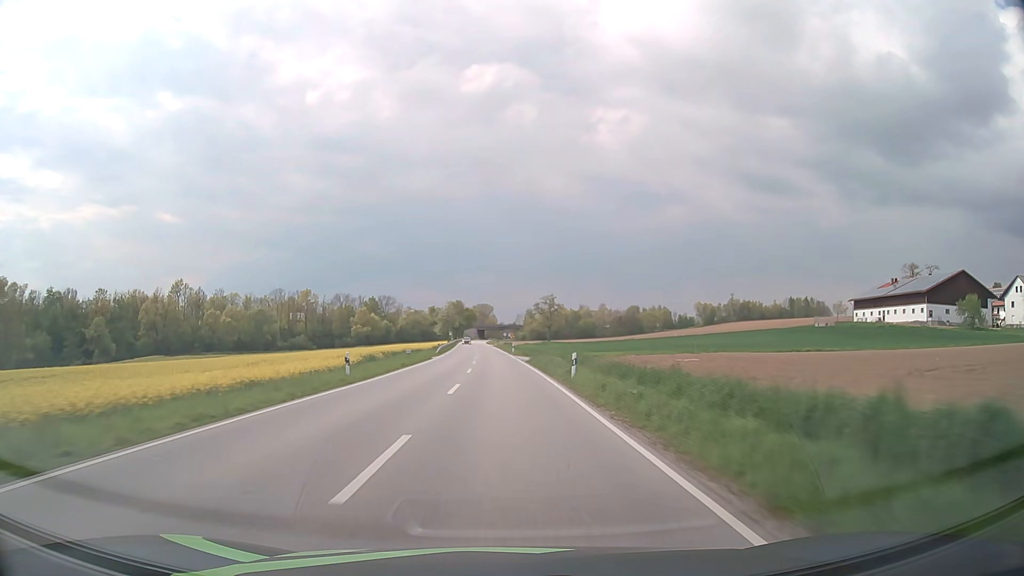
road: secondary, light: Day
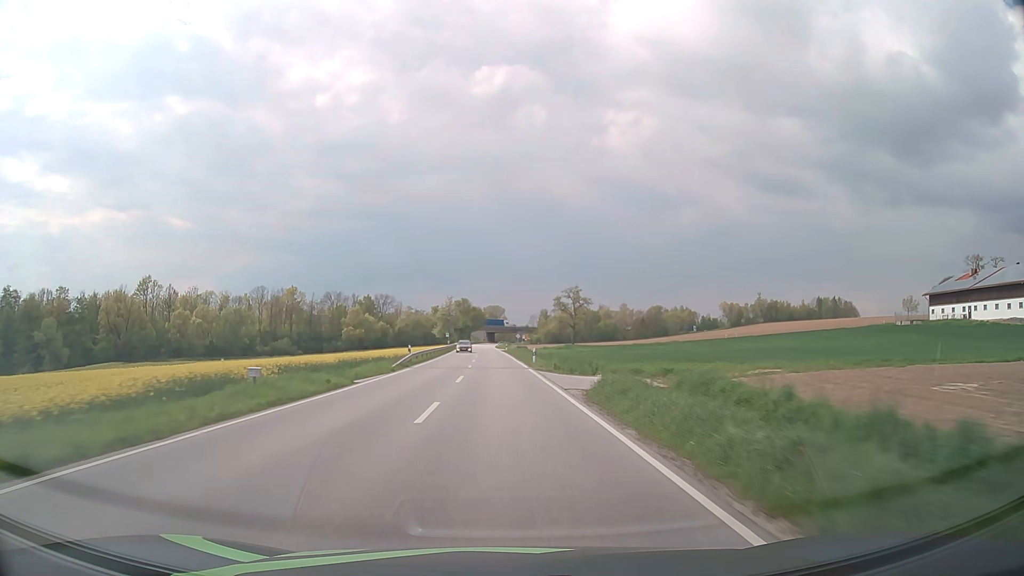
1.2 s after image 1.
(-0.3, +30.2) m; -1°
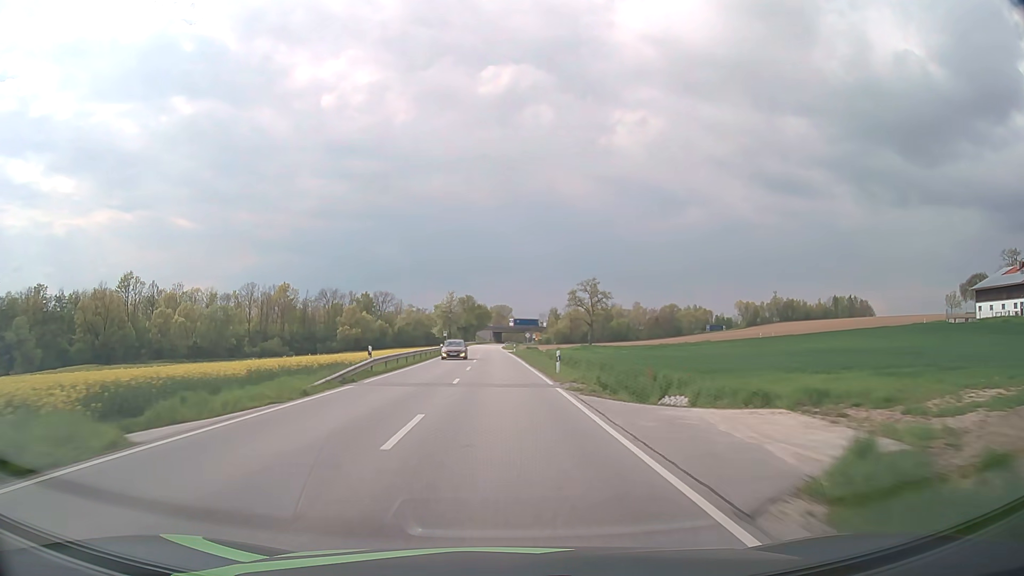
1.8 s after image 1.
(-0.1, +15.1) m; -1°
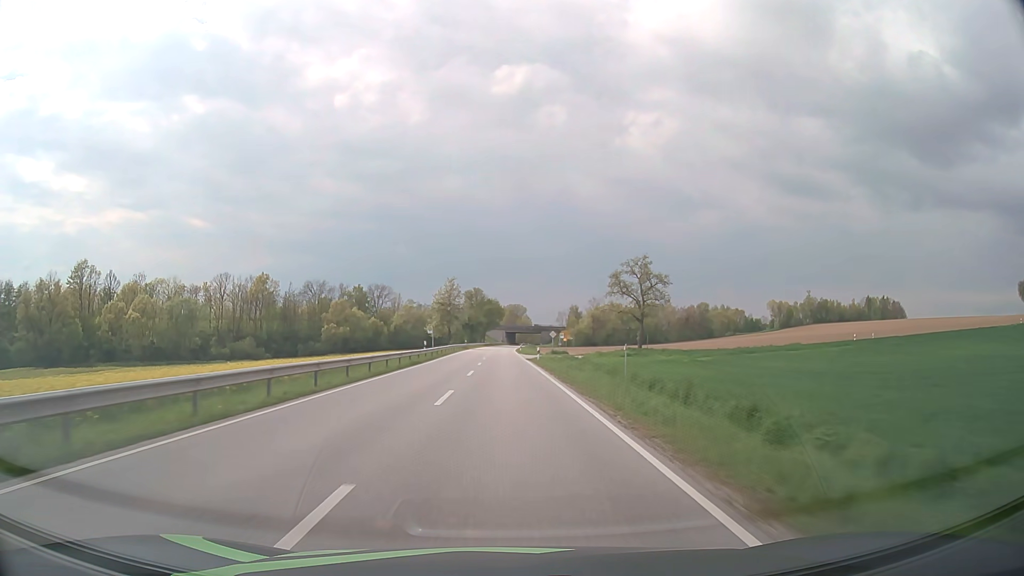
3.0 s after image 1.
(-0.4, +30.2) m; -1°
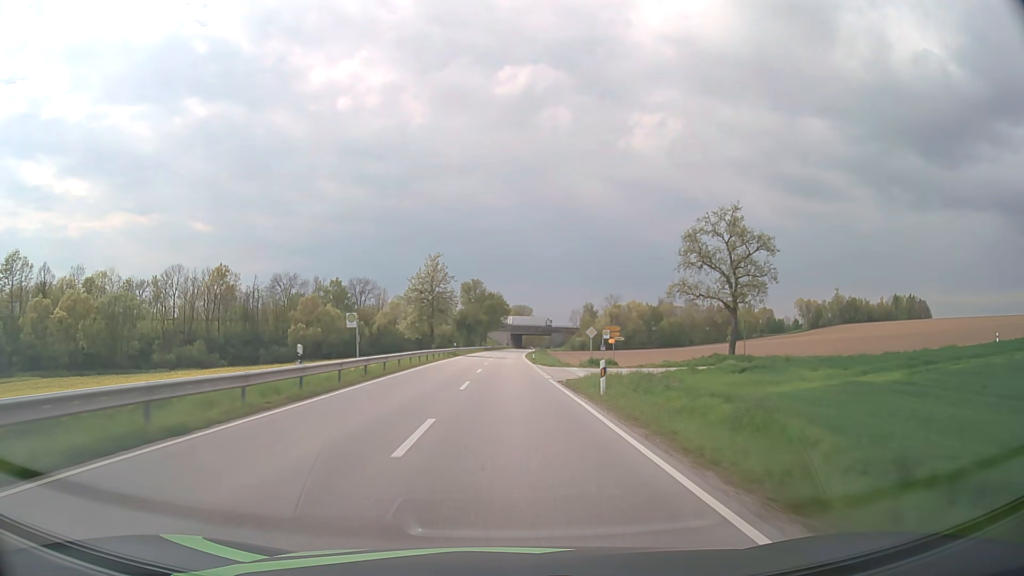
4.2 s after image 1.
(-0.2, +30.2) m; 0°
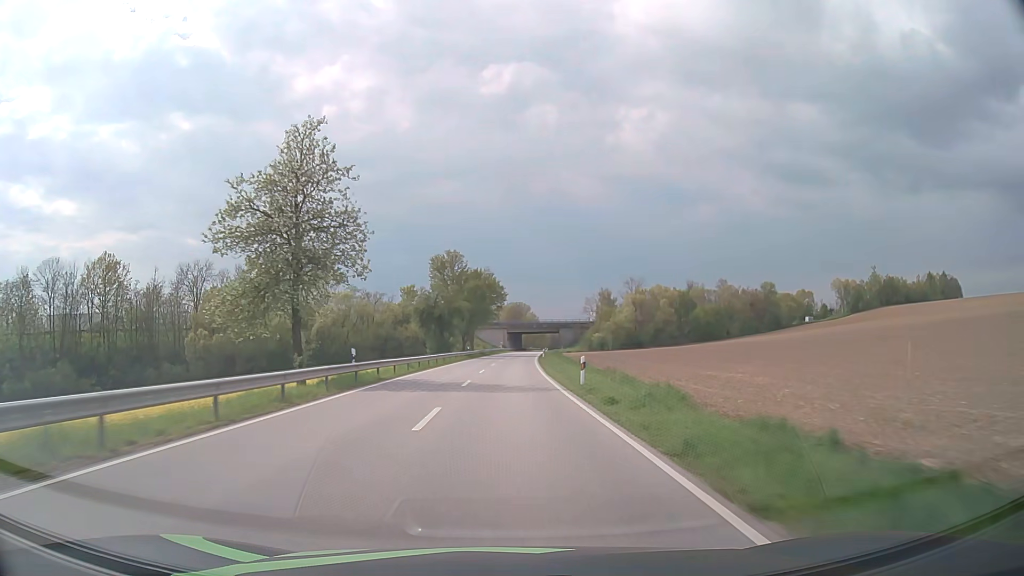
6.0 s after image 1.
(+0.2, +45.4) m; 0°
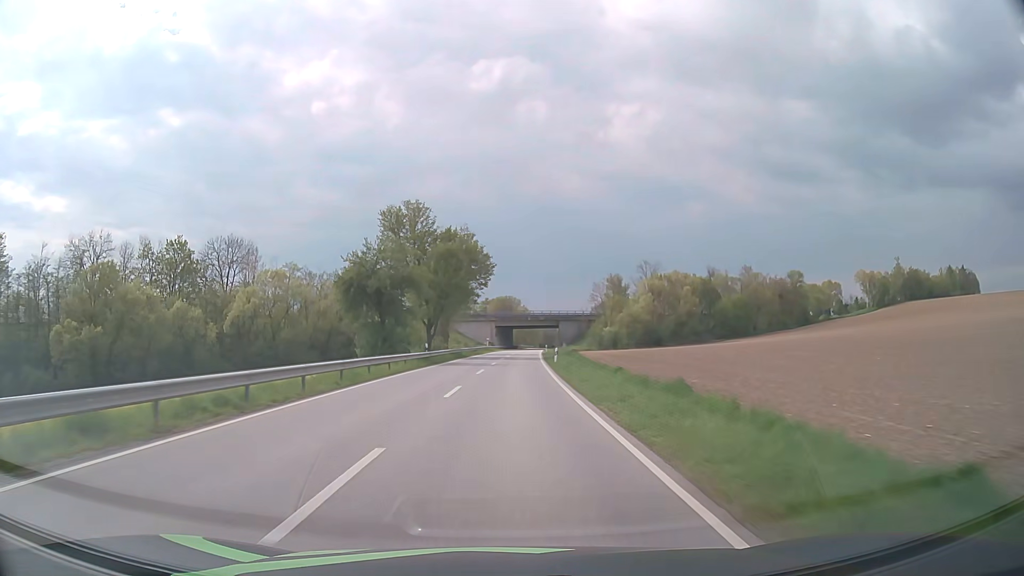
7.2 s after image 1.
(+0.1, +30.3) m; +1°
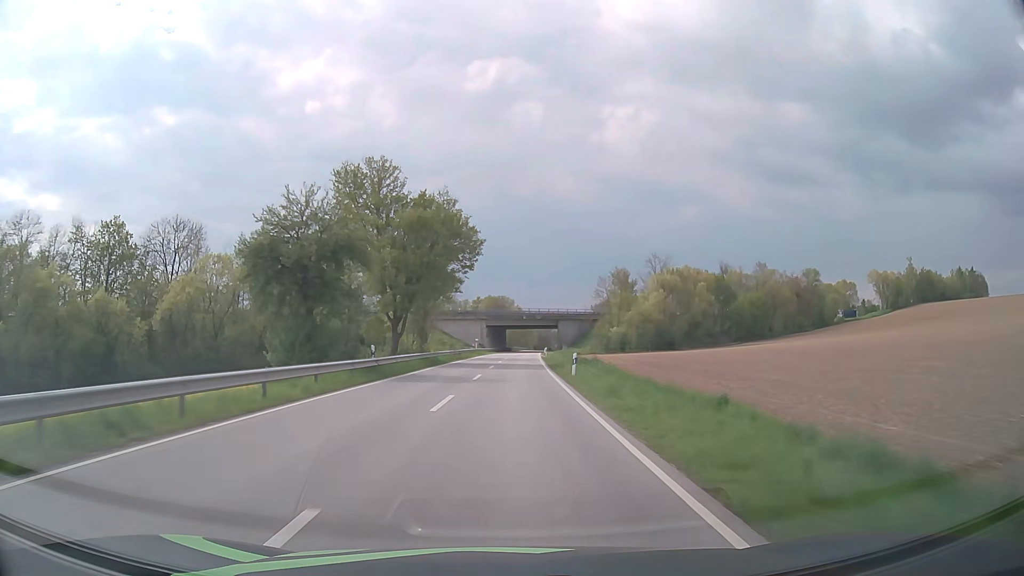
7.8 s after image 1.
(+0.1, +15.1) m; +1°
(0, +10) (0, +20) (0, +30) (+1, +40) (+1, +50) (+1, +60) (+2, +70) (+2, +80) (+3, +90) (+3, +100) m
